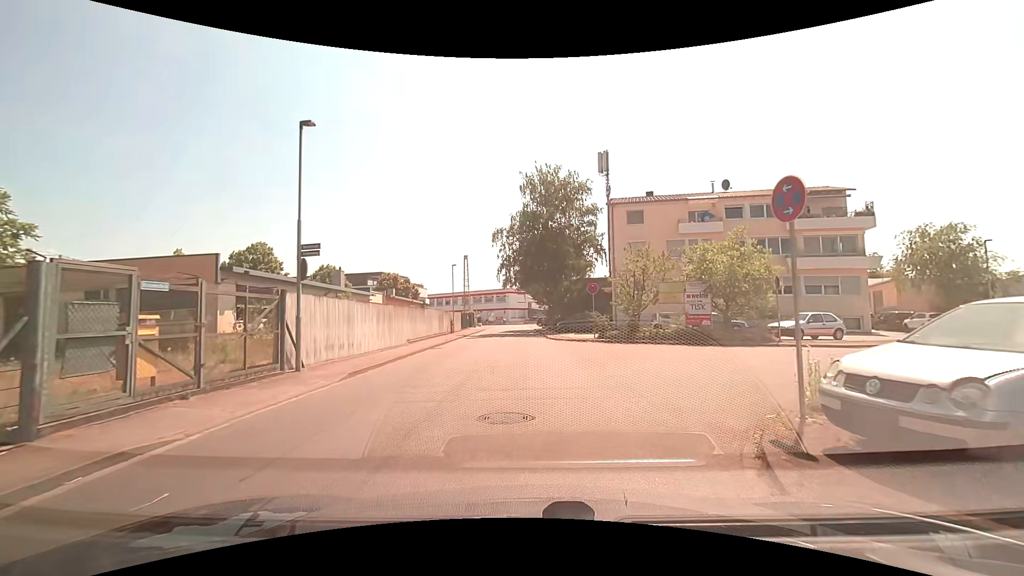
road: unclassified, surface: asphalt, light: Day
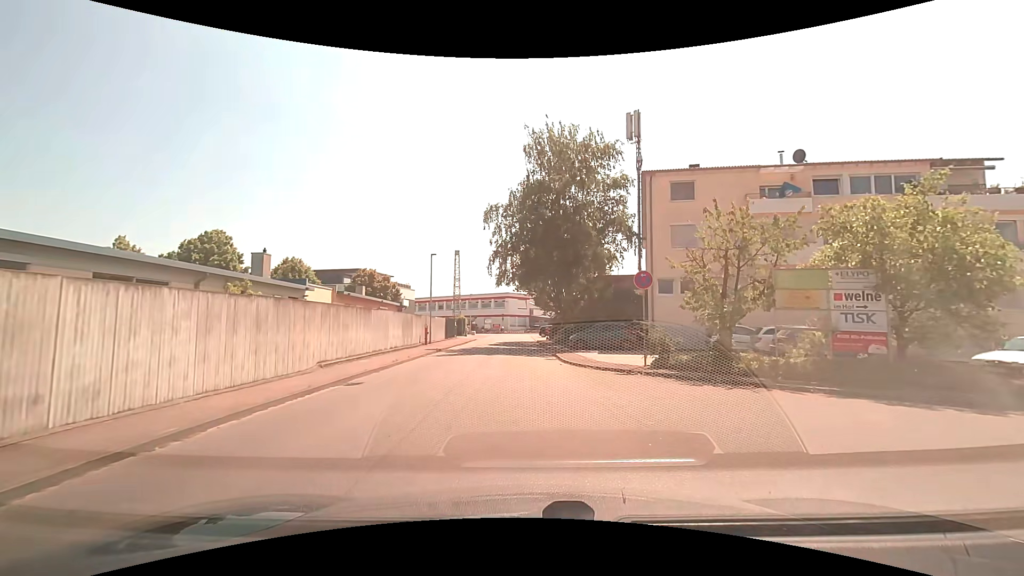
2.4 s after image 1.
(-0.3, +11.8) m; -2°
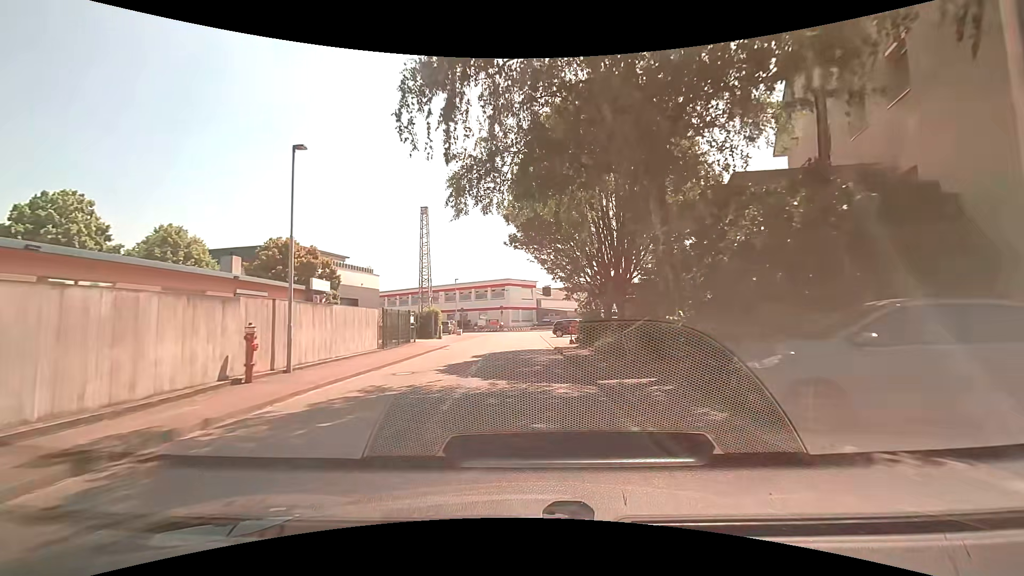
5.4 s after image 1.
(-0.1, +22.3) m; -1°
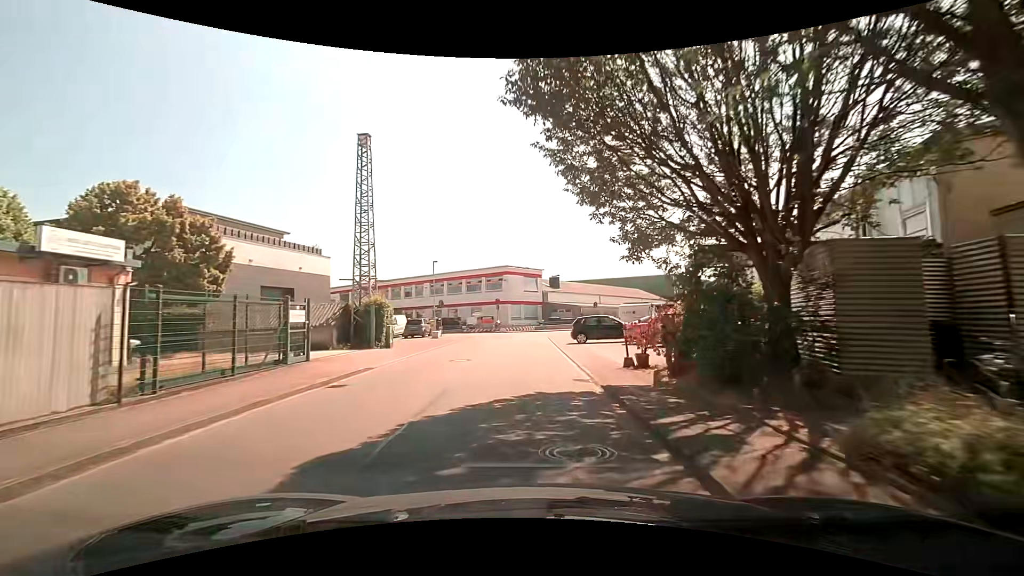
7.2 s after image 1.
(-0.1, +15.6) m; 0°
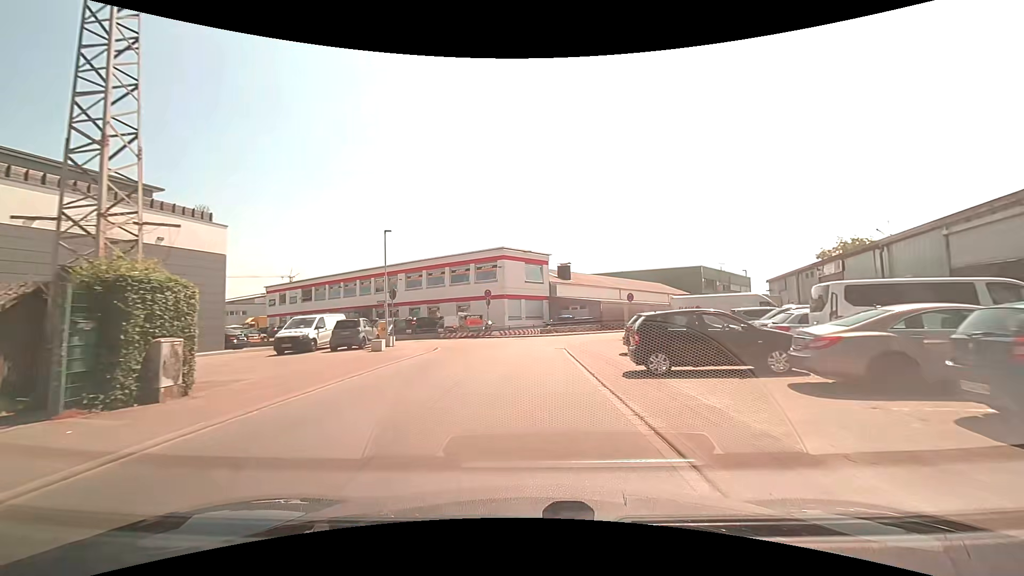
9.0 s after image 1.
(0.0, +15.2) m; 0°
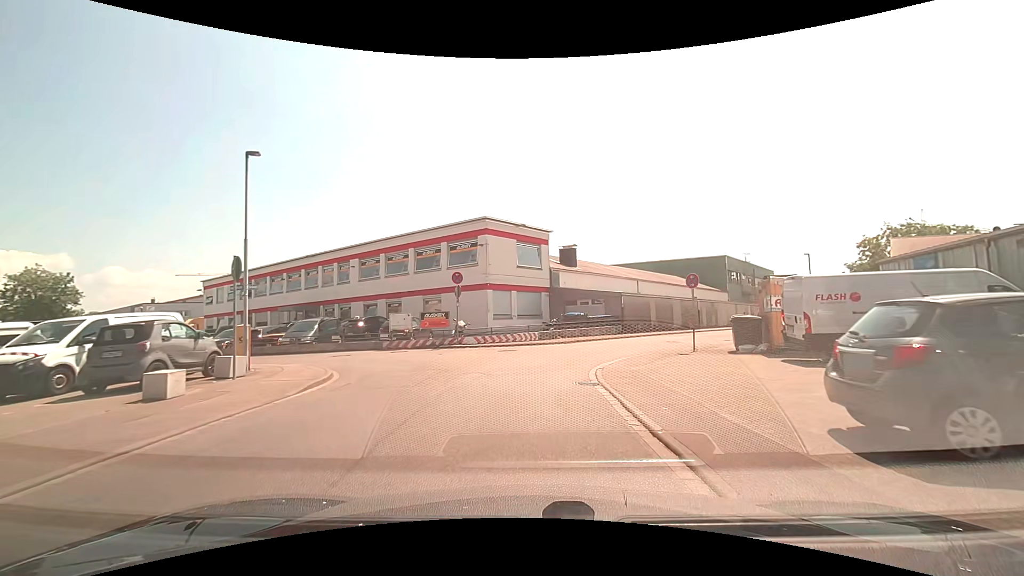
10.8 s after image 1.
(0.0, +13.1) m; +1°
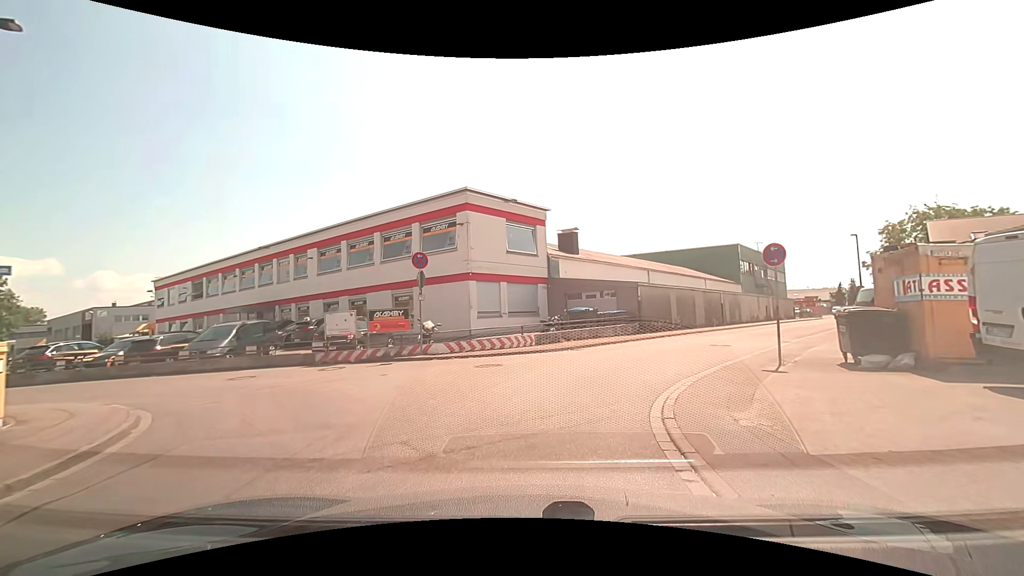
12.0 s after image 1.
(0.0, +6.7) m; +1°
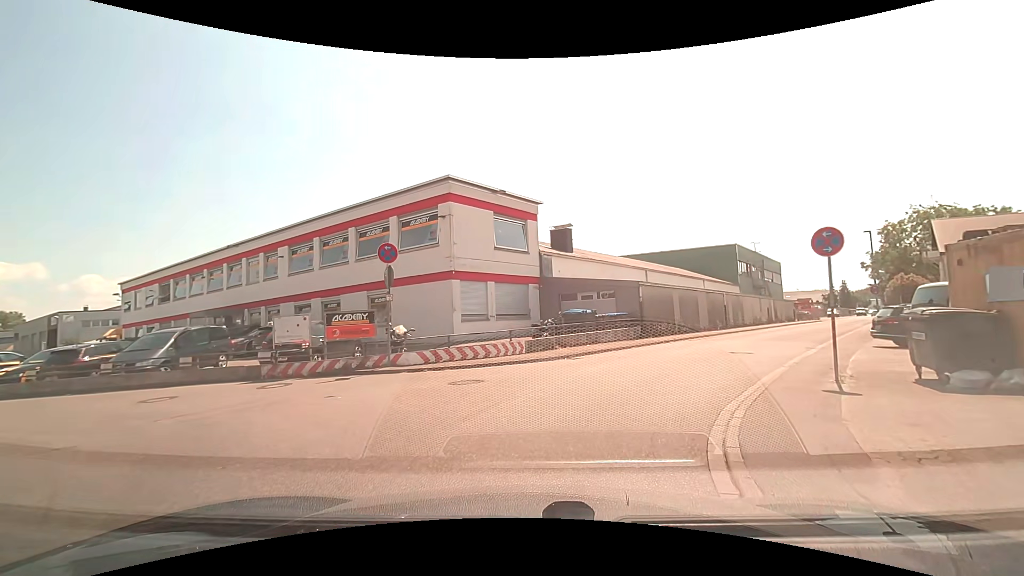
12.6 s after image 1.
(0.0, +2.6) m; +1°
